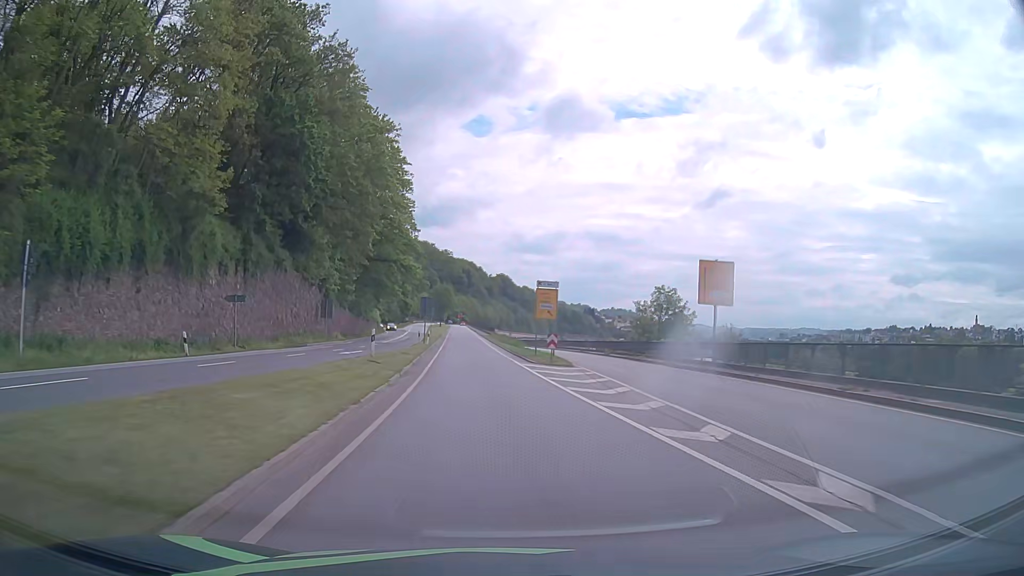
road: primary_link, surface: asphalt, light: Day
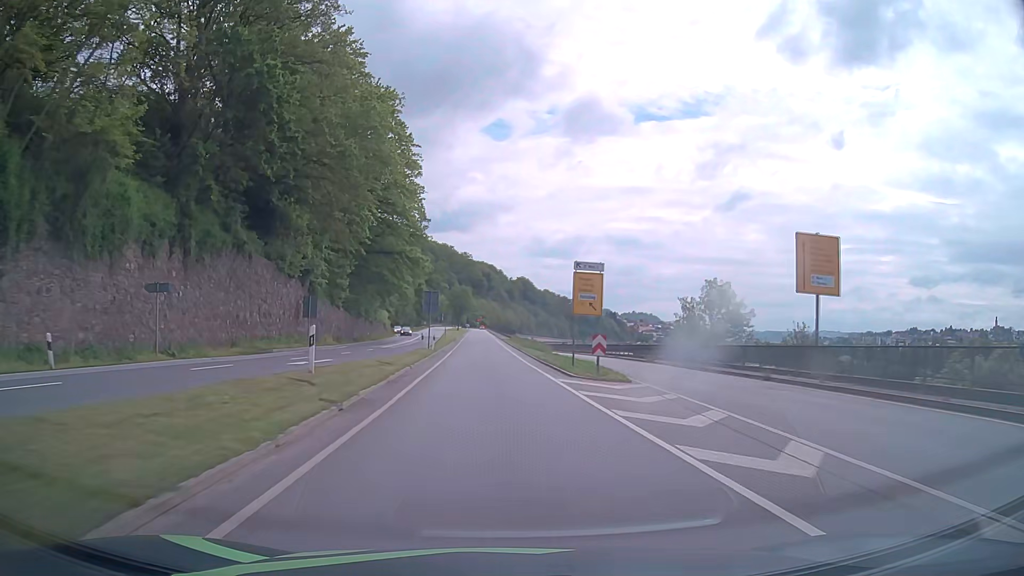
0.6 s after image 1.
(-0.2, +10.6) m; -2°
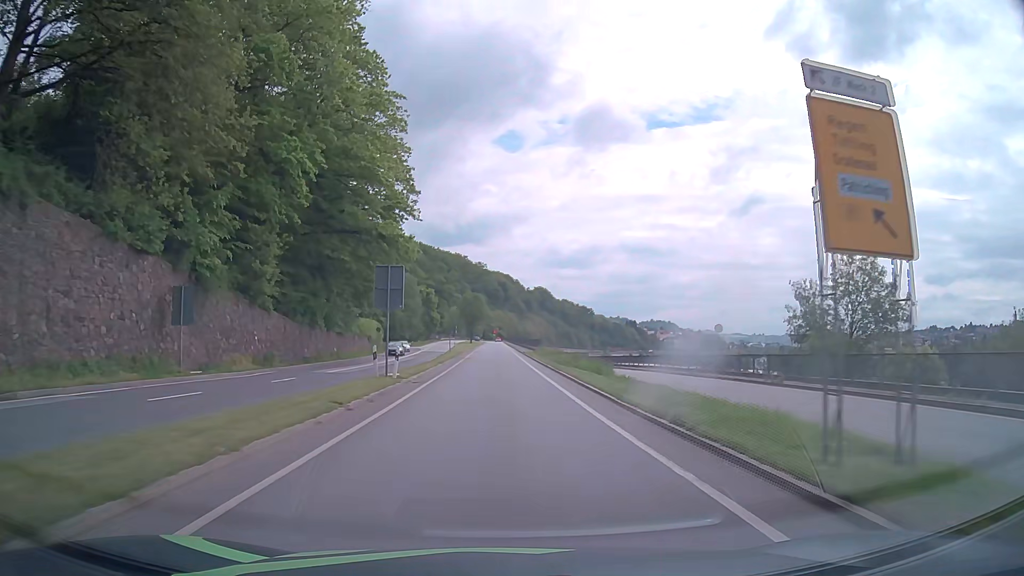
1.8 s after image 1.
(-0.4, +21.4) m; -2°
